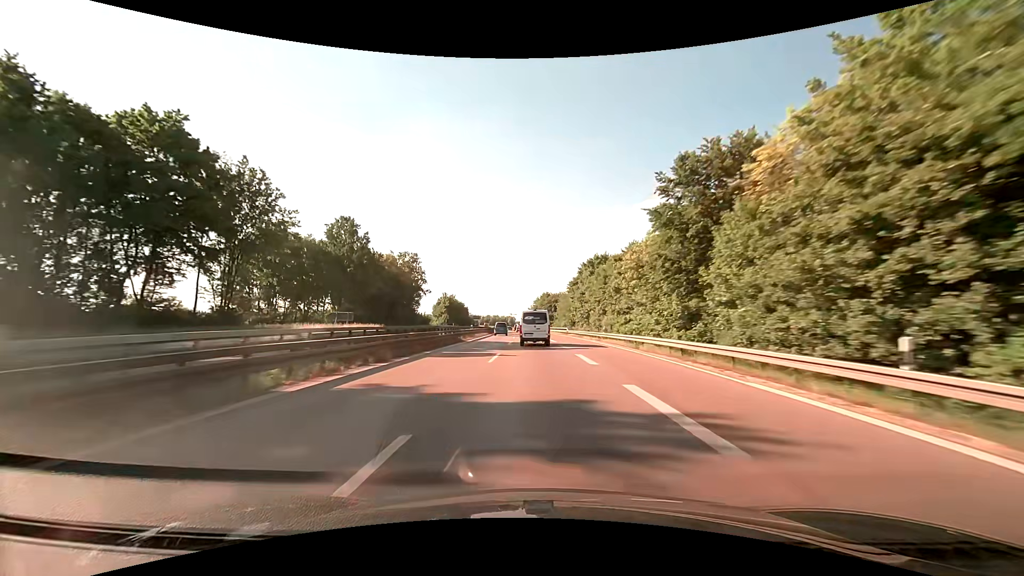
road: trunk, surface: asphalt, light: Day
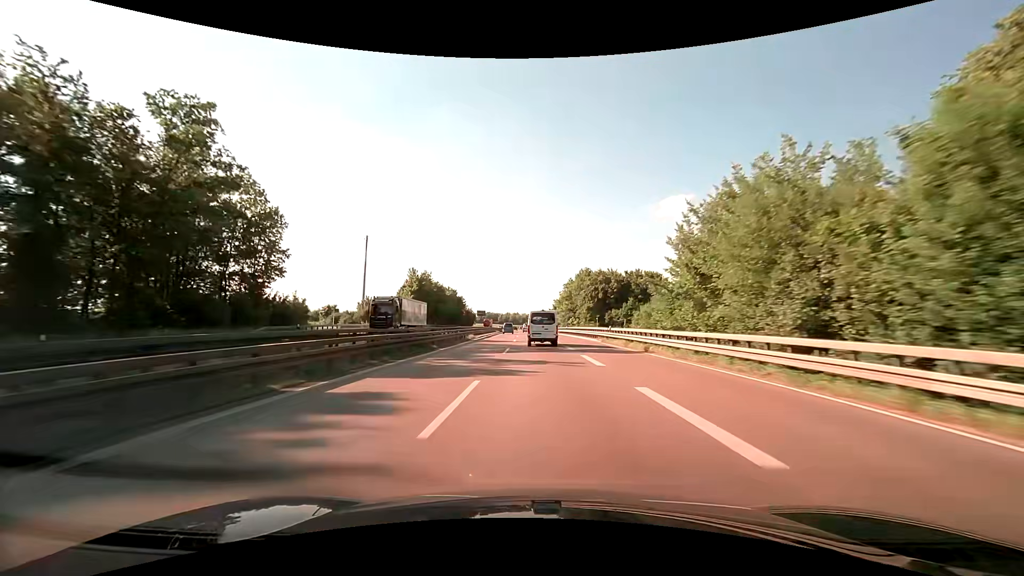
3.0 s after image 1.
(-2.3, +83.8) m; -3°
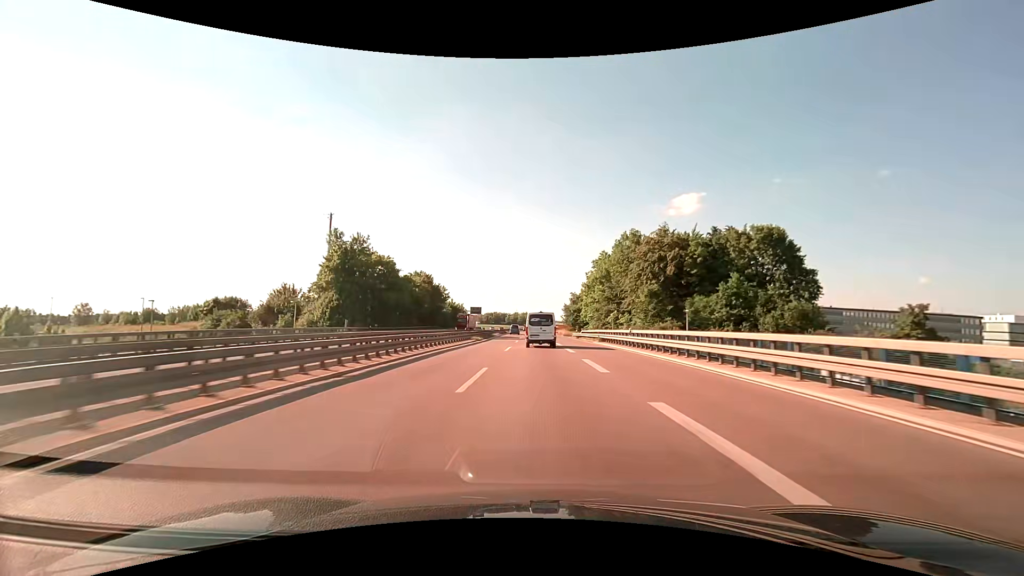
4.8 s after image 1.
(-0.6, +49.8) m; -1°
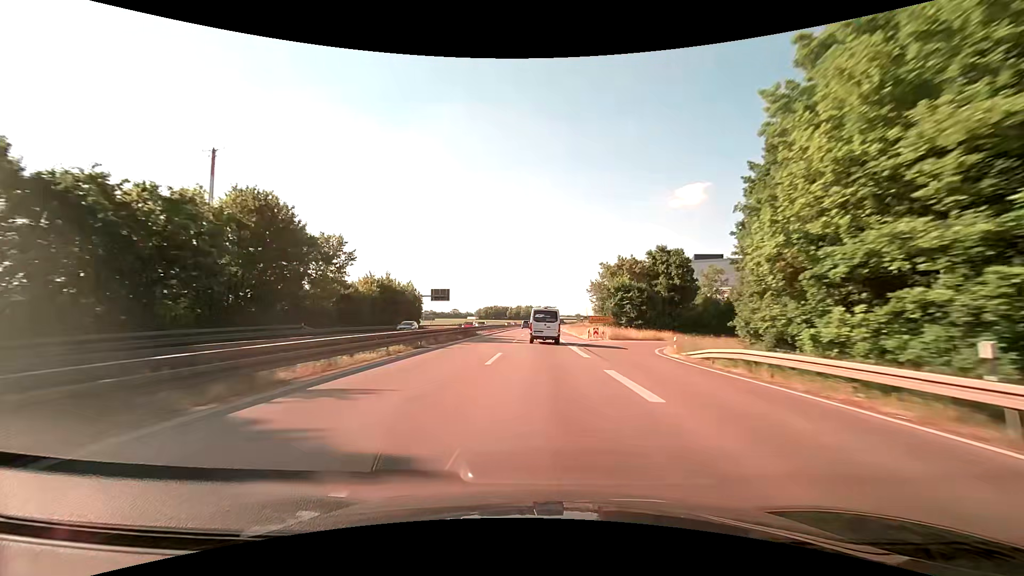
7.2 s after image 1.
(-0.6, +65.9) m; -1°
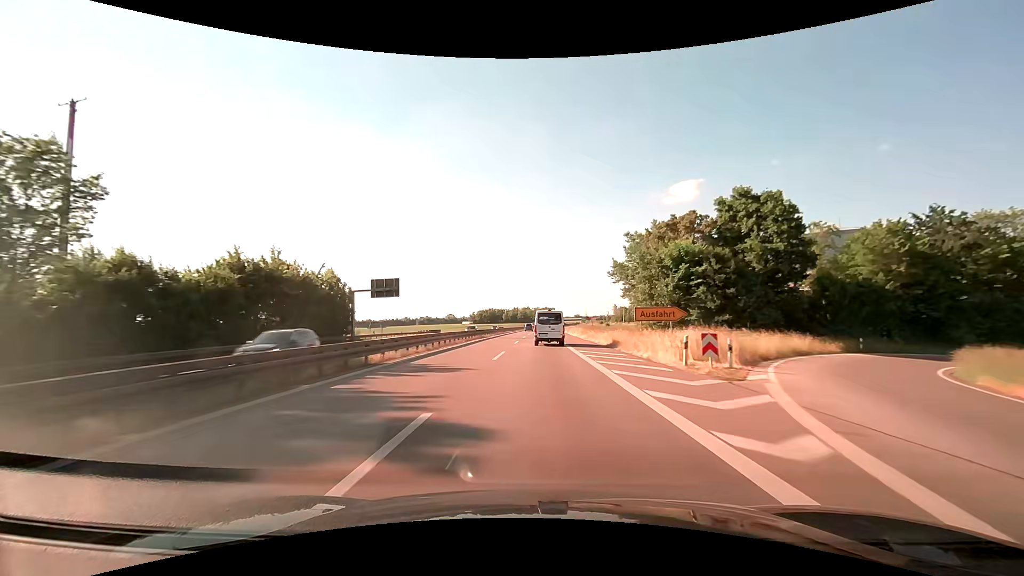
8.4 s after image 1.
(+0.1, +32.3) m; 0°
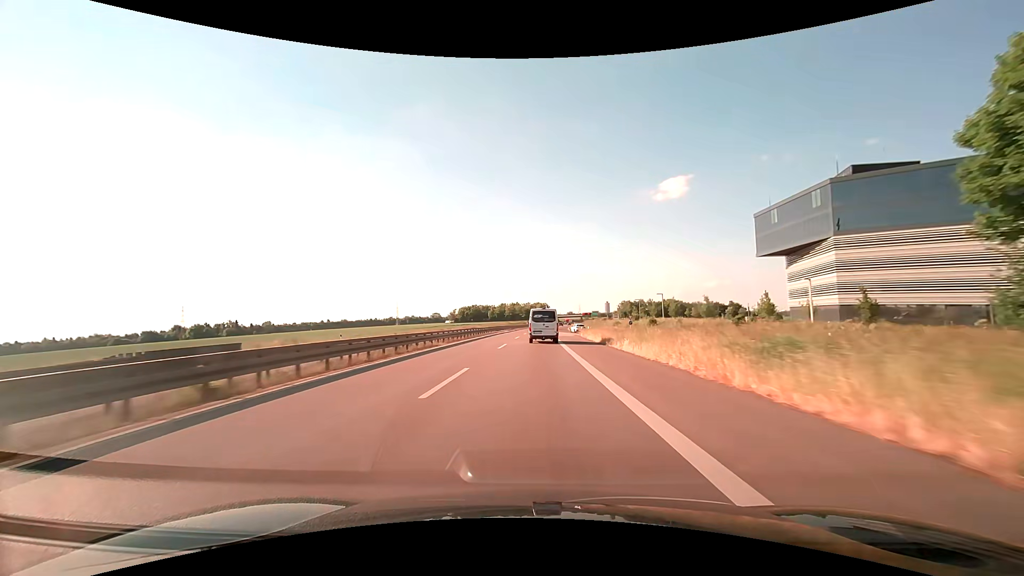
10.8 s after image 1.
(+0.5, +64.2) m; +1°
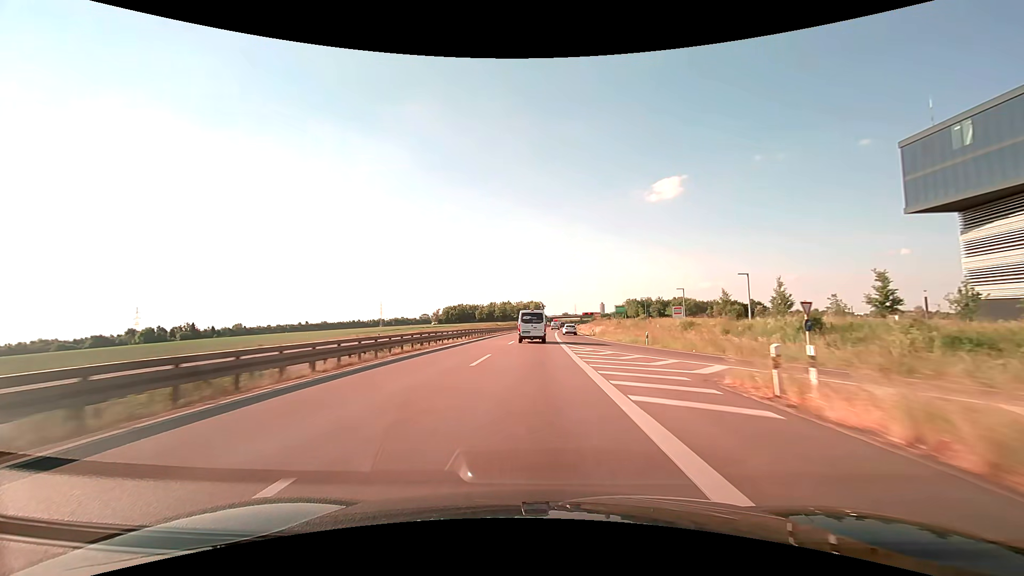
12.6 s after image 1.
(+0.3, +46.3) m; +1°
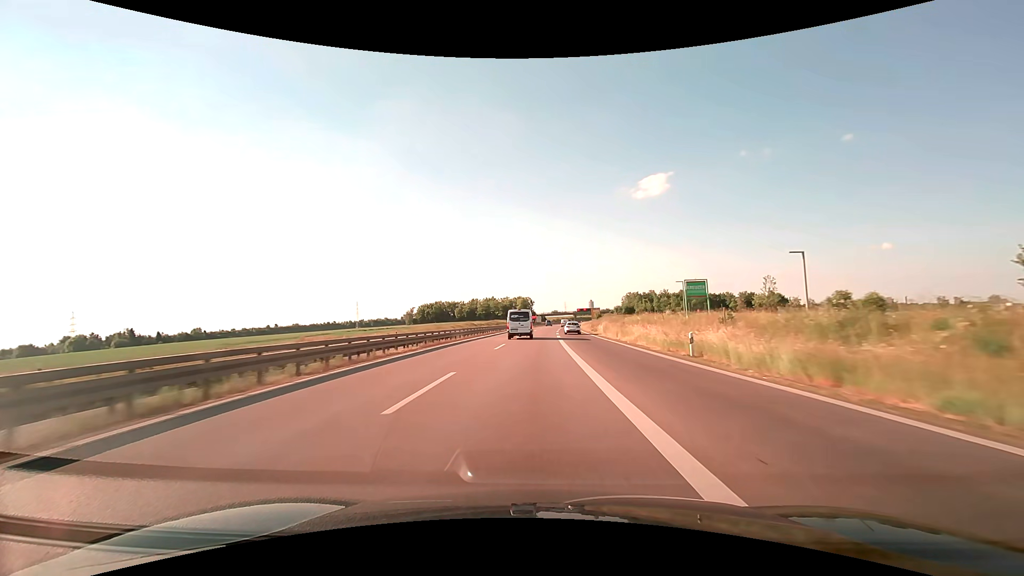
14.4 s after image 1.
(+0.5, +44.6) m; +1°
(0, +10) (0, +20) (0, +30) (+1, +40) (+1, +50) (+1, +60) (+2, +70) (+3, +80) (+4, +90) (+5, +100) m
